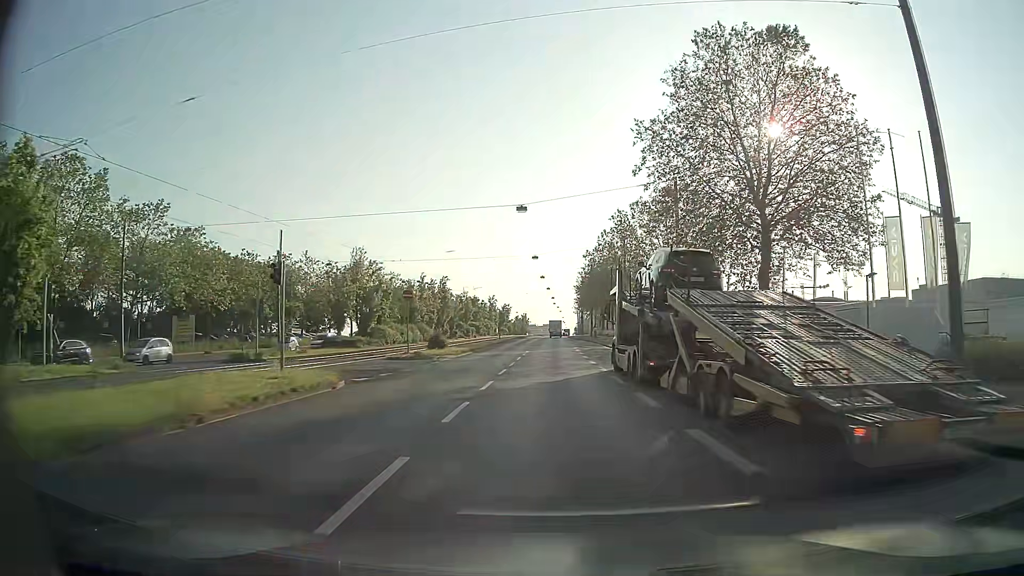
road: primary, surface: asphalt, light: Day
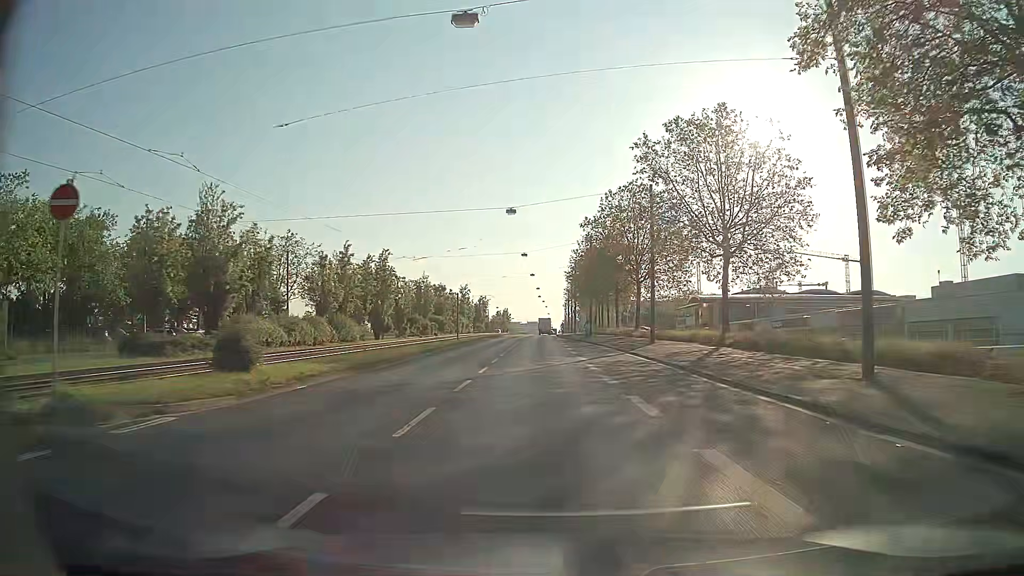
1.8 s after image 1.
(+0.3, +25.9) m; +1°
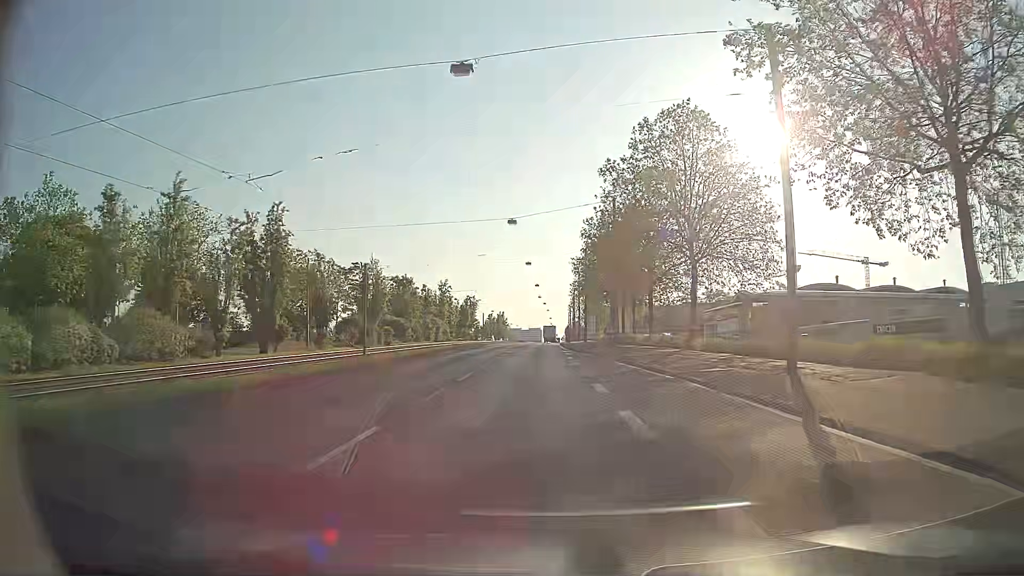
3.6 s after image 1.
(+0.3, +26.0) m; 0°
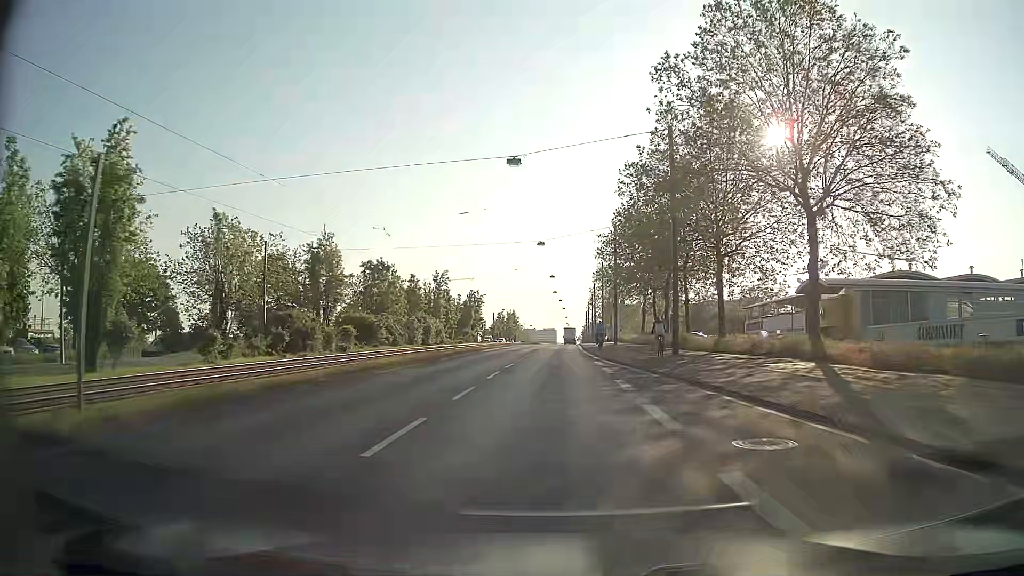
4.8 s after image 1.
(-0.3, +17.3) m; -2°
(0, +10) (0, +20) (0, +30) (0, +40) (+1, +50) (+1, +60) (+2, +70) (+2, +80) (+3, +90) (+3, +100) m
